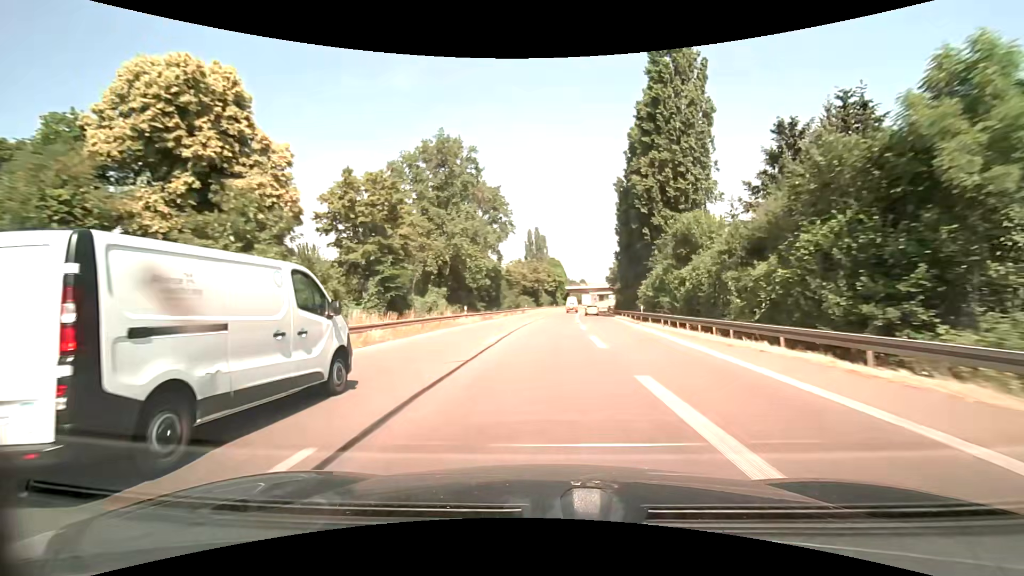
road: trunk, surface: asphalt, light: Day
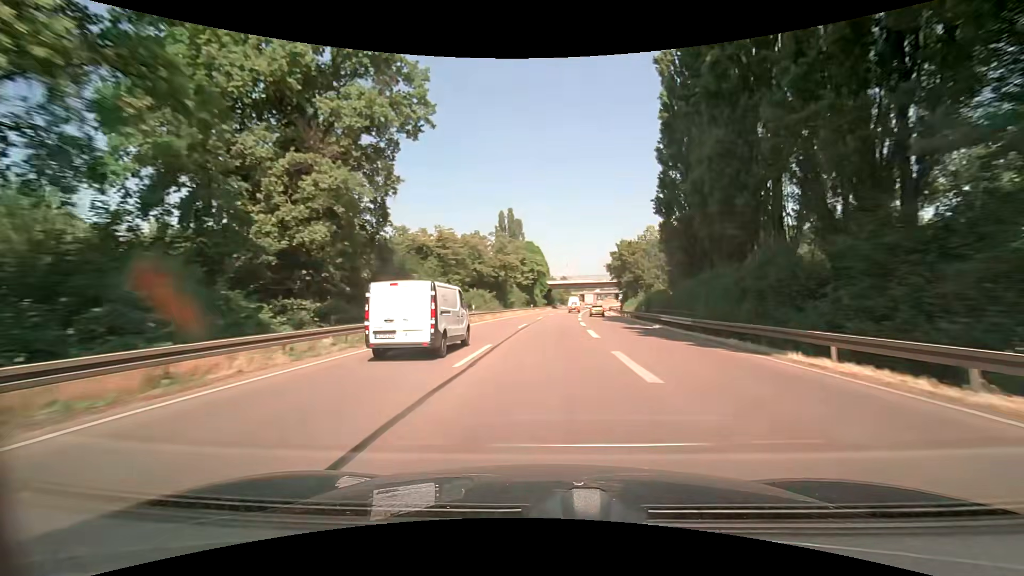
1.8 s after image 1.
(+0.9, +42.8) m; +2°
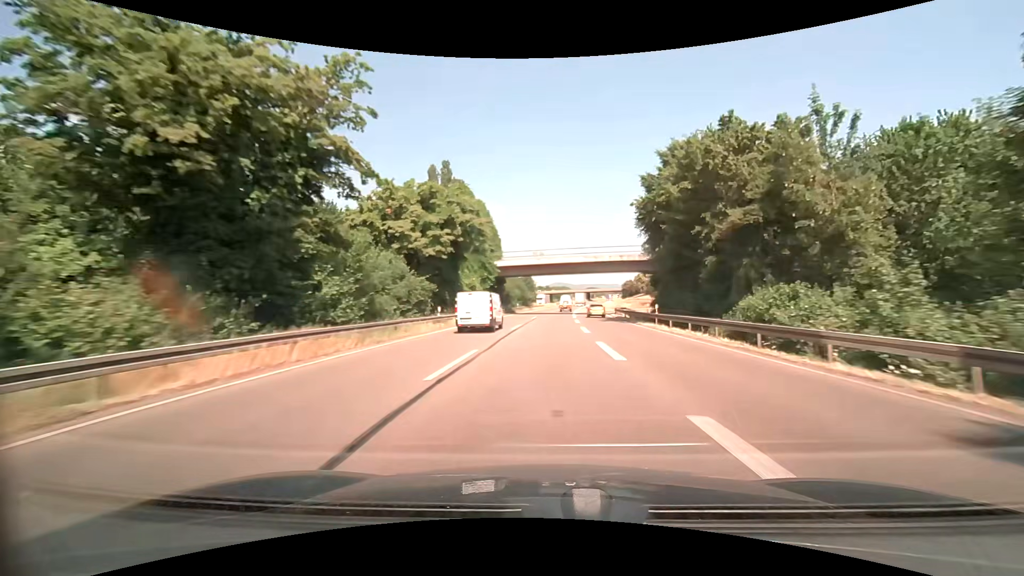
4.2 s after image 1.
(+2.2, +56.9) m; +4°
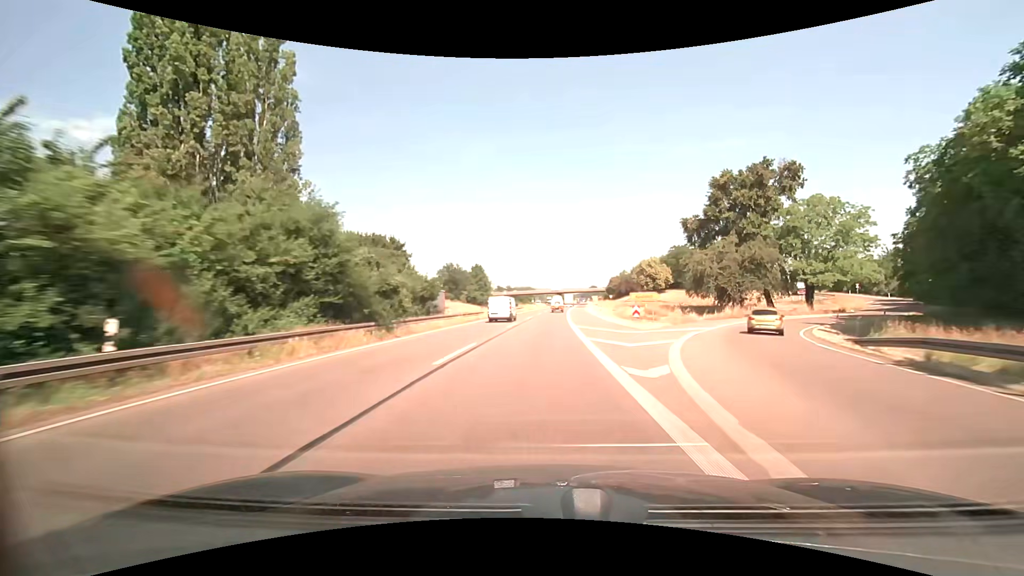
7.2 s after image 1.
(+2.9, +70.8) m; +4°
(0, +10) (0, +20) (0, +30) (+1, +40) (+1, +50) (+1, +60) (+2, +70) (+3, +80) (+3, +90) (+4, +100) m
